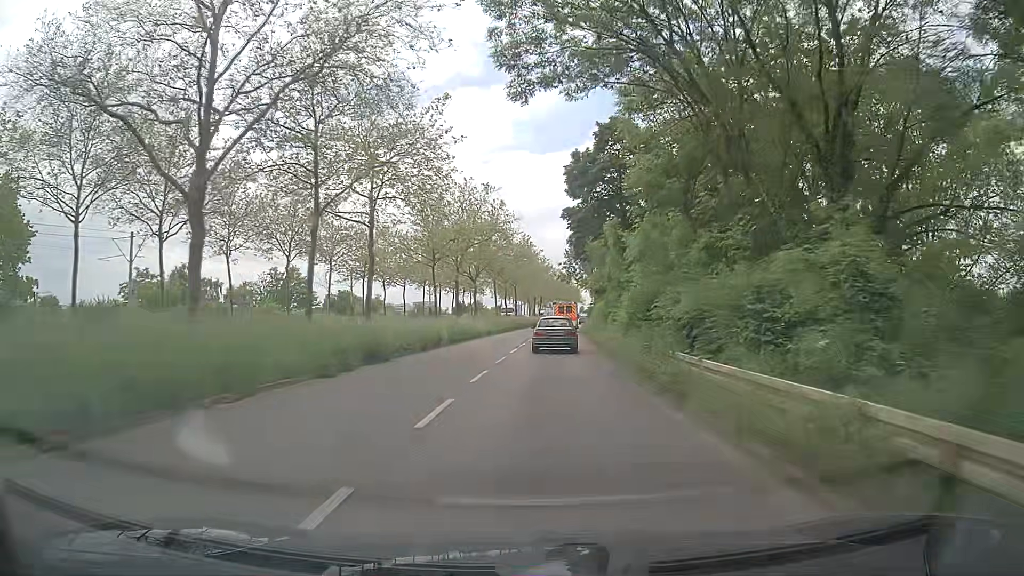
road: secondary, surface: asphalt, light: Day
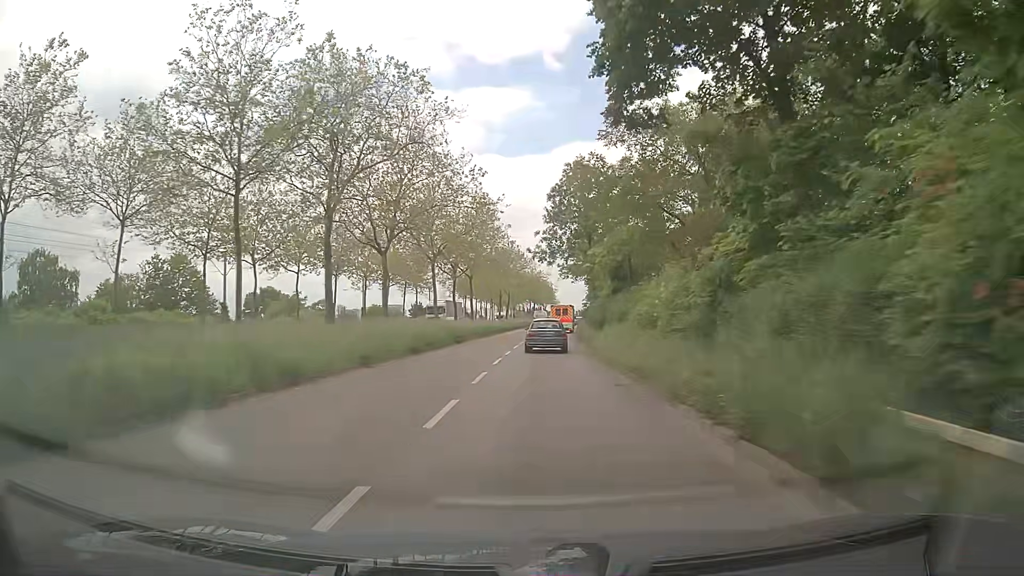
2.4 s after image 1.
(+0.4, +30.0) m; +2°
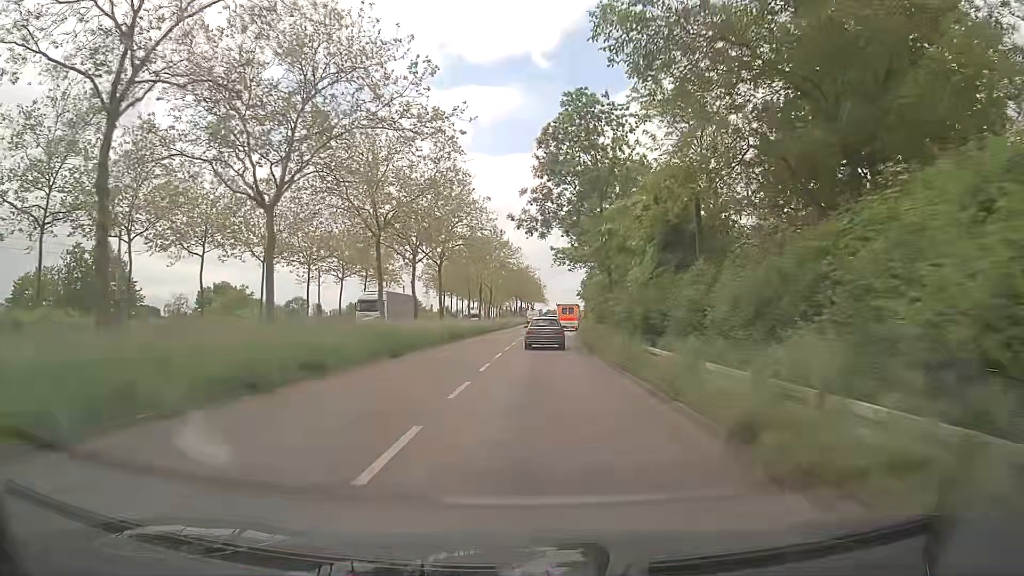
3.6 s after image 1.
(+0.1, +15.1) m; +1°
